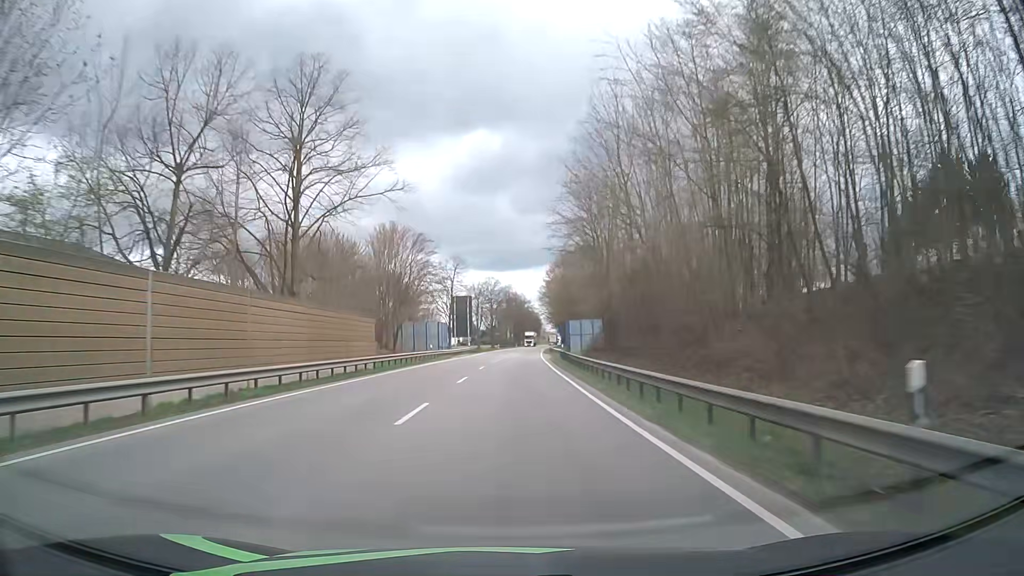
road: primary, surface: asphalt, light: Day
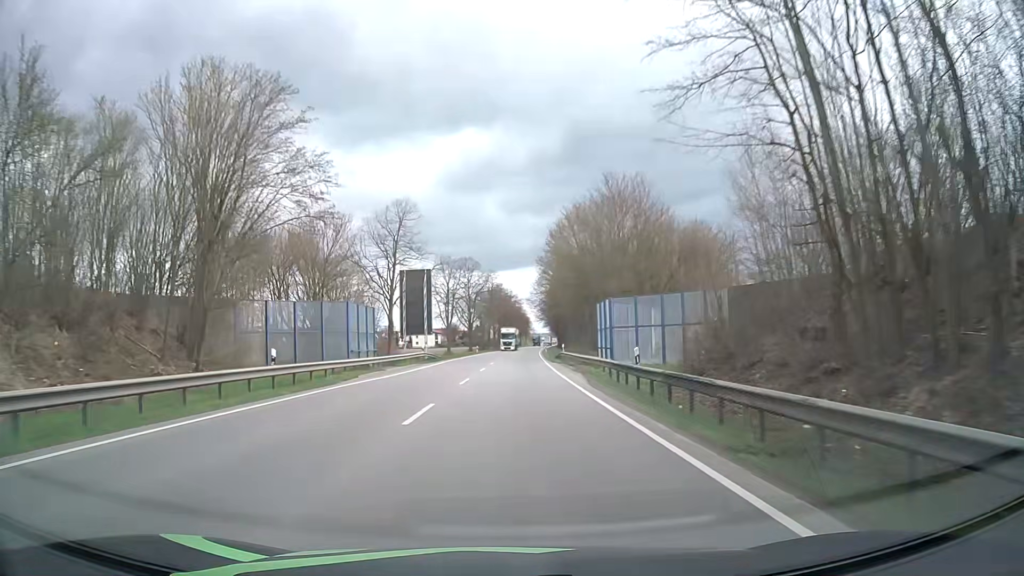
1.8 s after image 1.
(+0.3, +35.8) m; +1°
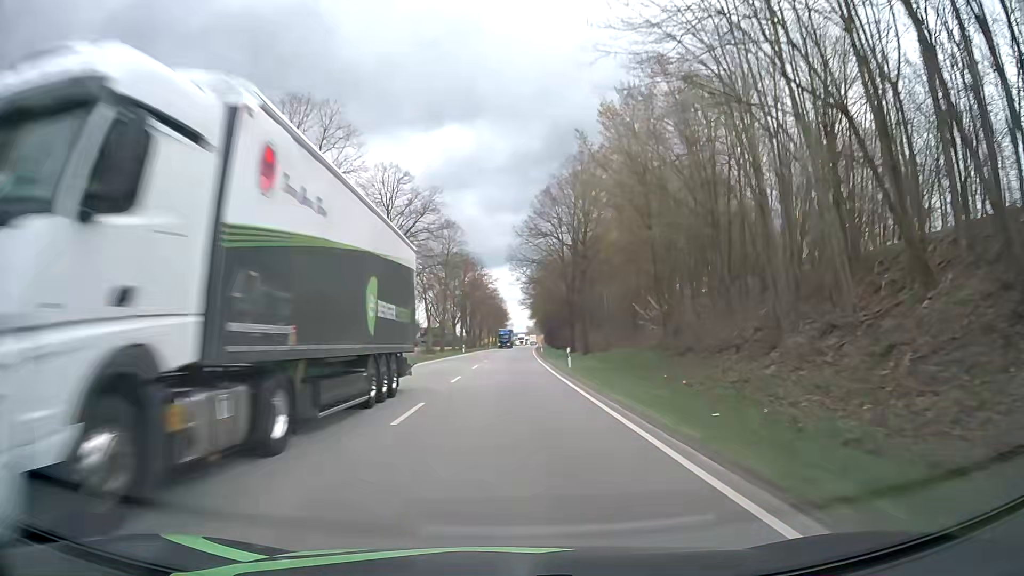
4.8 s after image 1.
(+1.4, +60.0) m; +2°
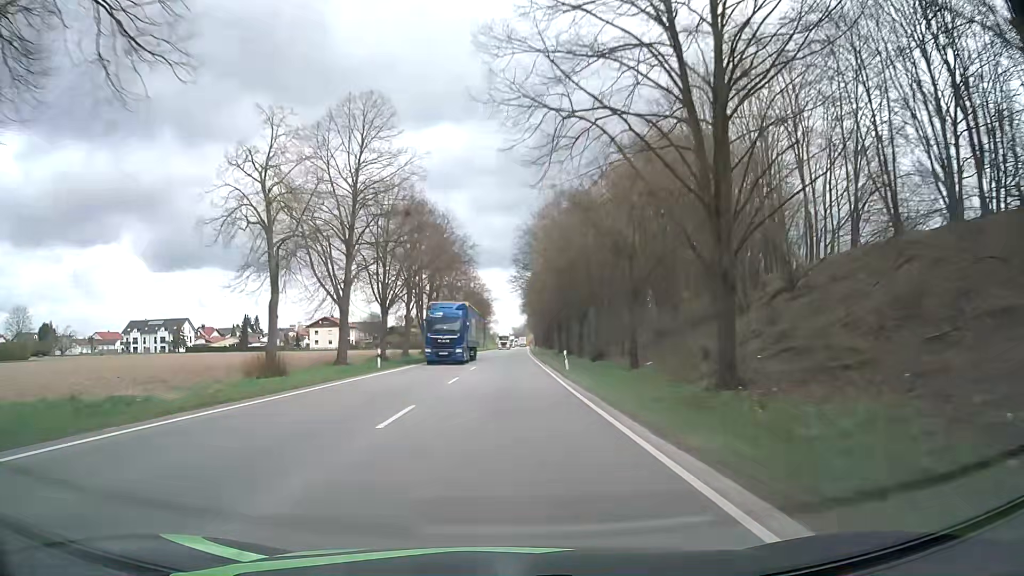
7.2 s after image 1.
(+0.4, +48.1) m; +1°
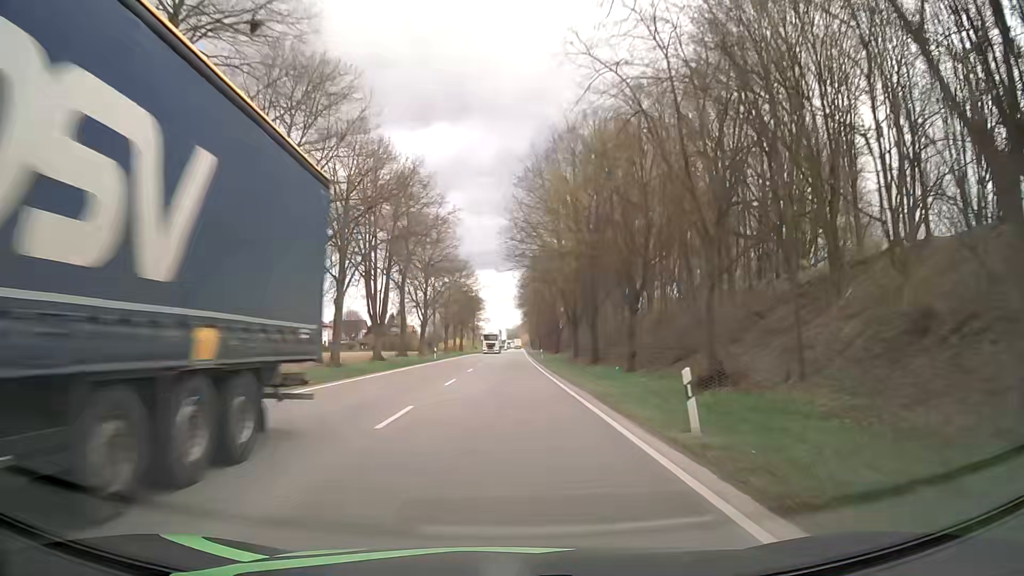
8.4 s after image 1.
(0.0, +24.1) m; 0°
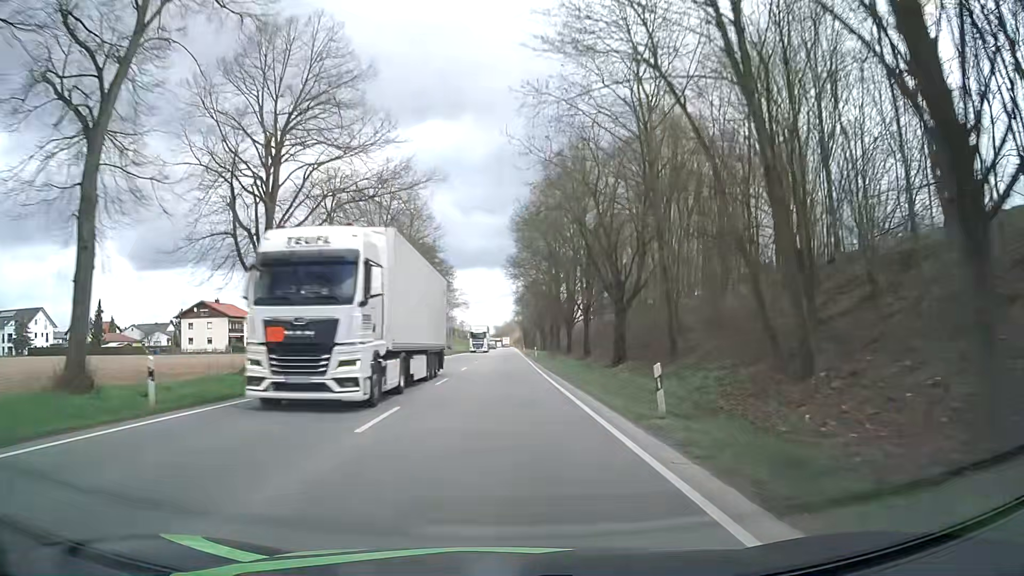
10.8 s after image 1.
(+0.3, +48.4) m; +1°
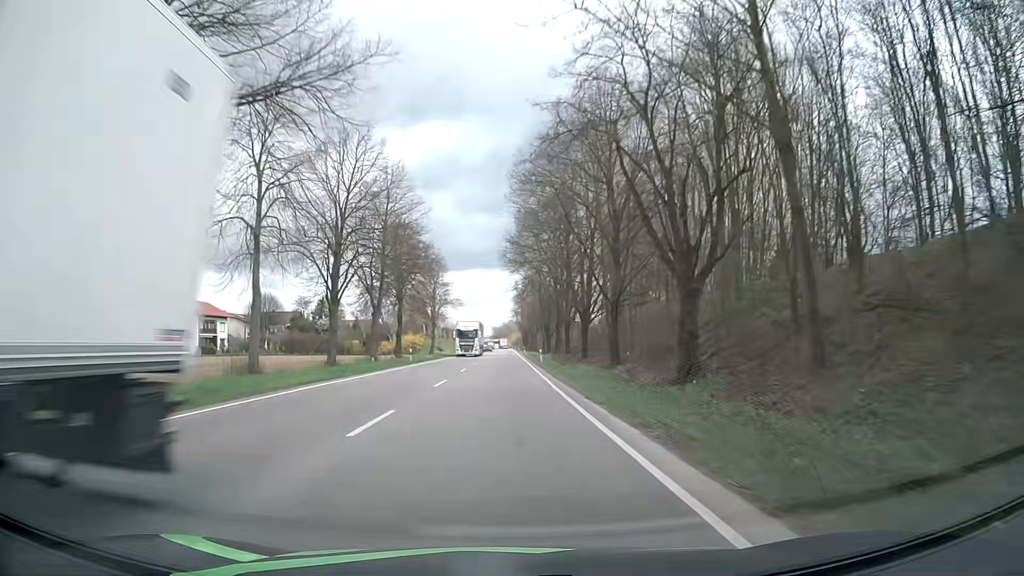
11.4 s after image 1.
(0.0, +12.1) m; 0°
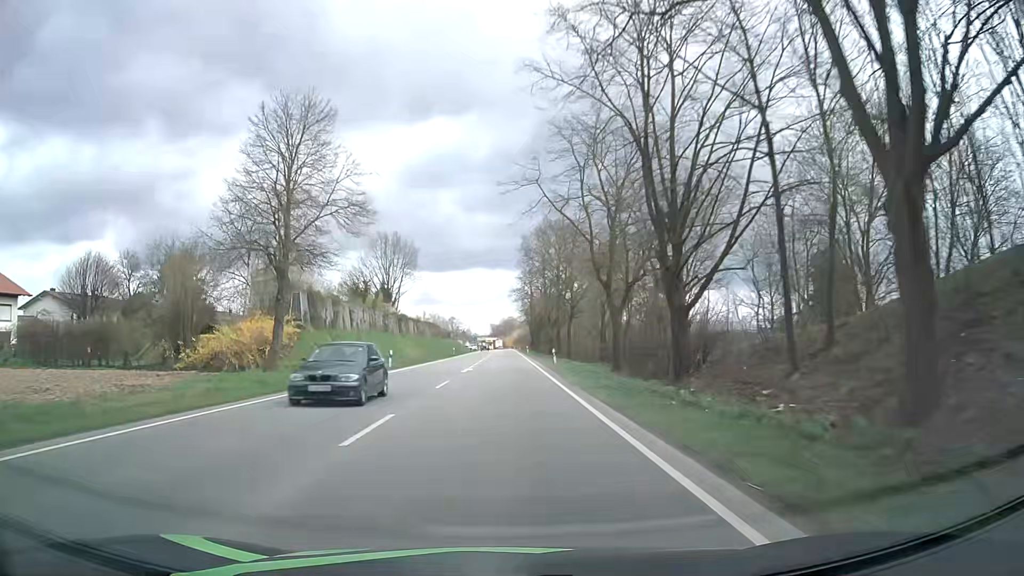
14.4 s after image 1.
(+0.2, +60.6) m; +1°
(0, +10) (0, +20) (0, +30) (0, +40) (0, +50) (0, +60) (0, +70) (0, +80) (0, +90) (0, +100) m
